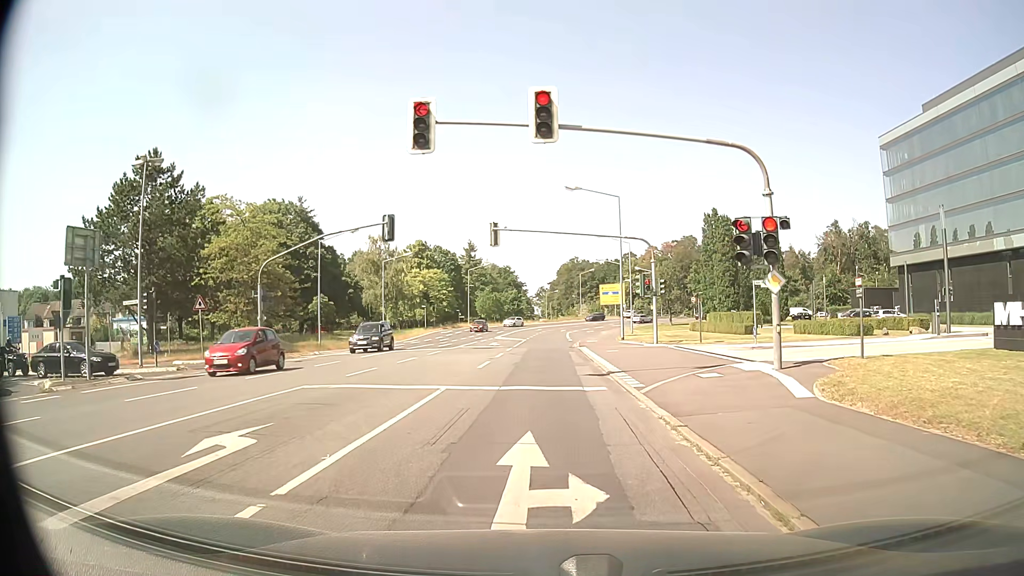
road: tertiary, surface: asphalt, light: Day
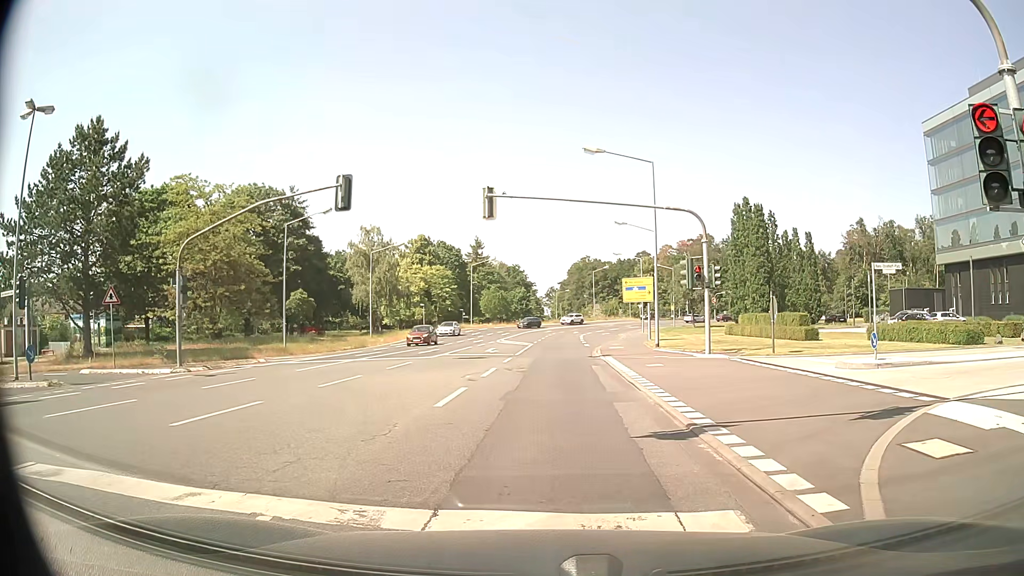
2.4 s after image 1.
(+0.1, +8.7) m; +1°
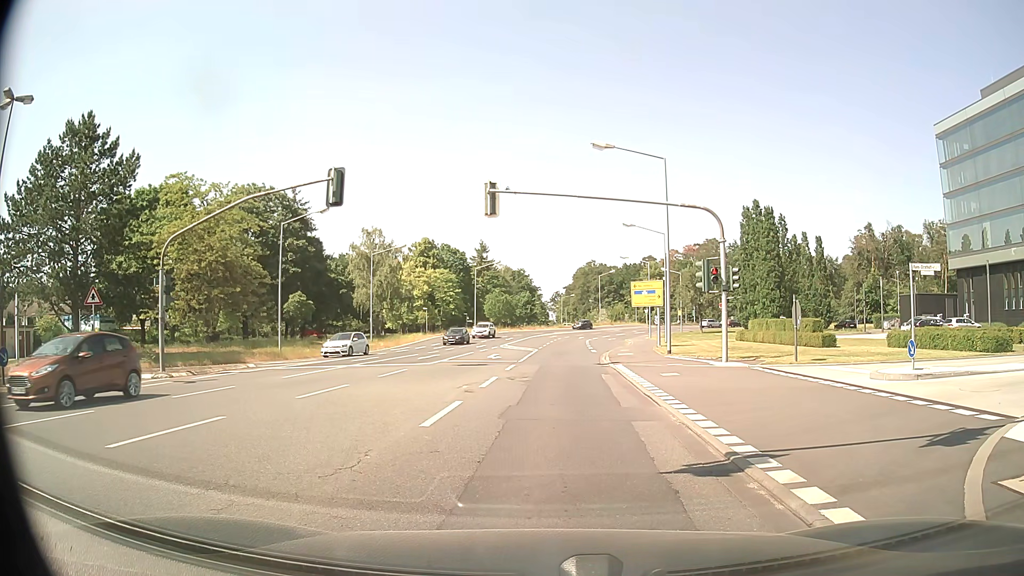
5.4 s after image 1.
(0.0, +1.6) m; -2°
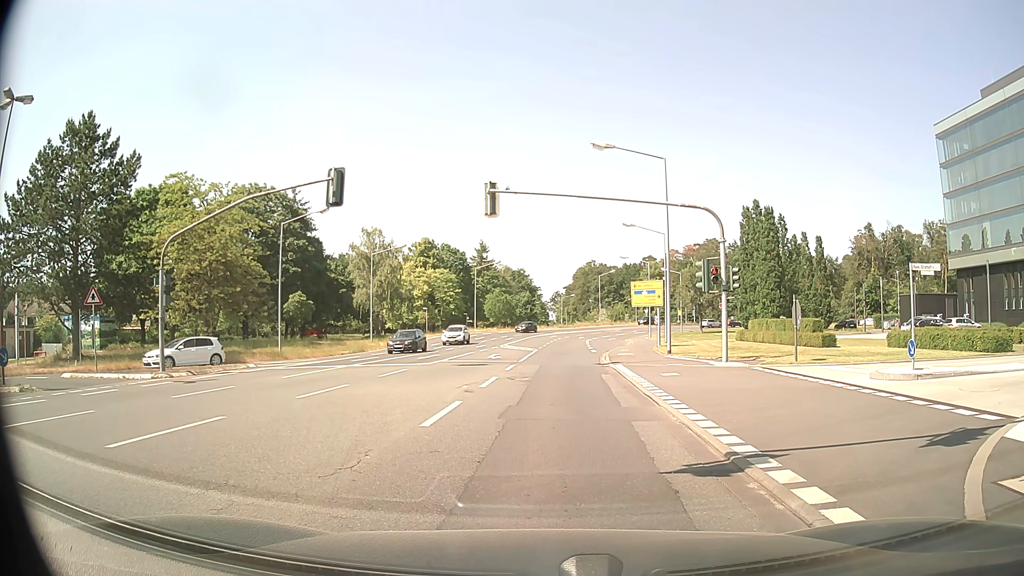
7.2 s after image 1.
(0.0, 0.0) m; 0°
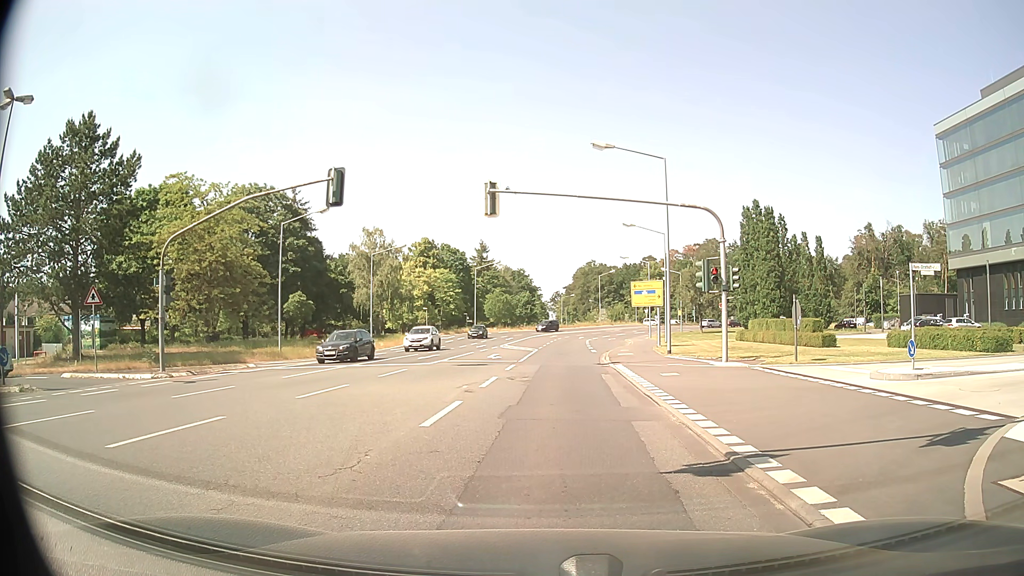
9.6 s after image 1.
(0.0, 0.0) m; 0°
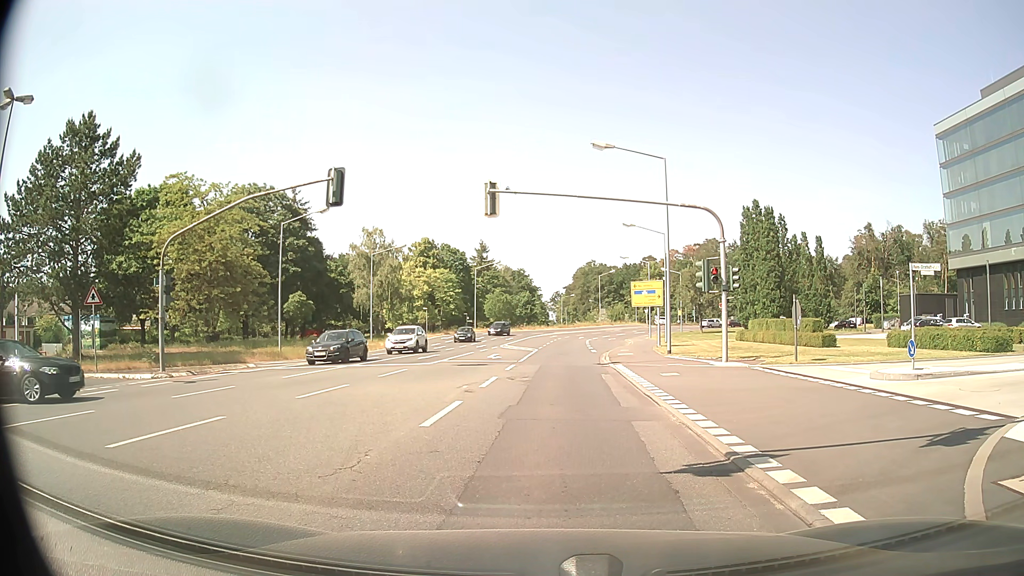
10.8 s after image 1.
(0.0, 0.0) m; 0°
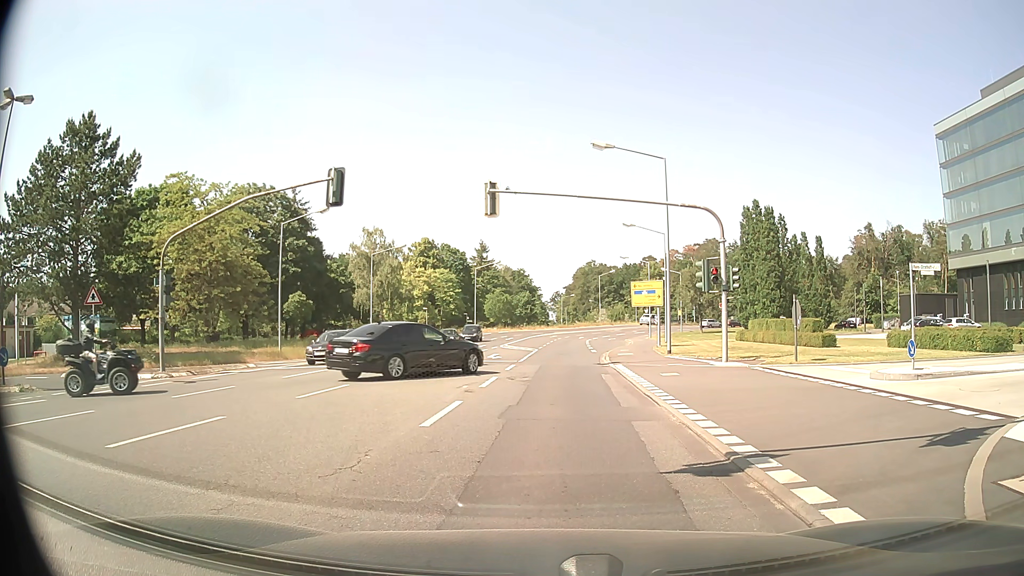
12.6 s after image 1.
(0.0, 0.0) m; 0°
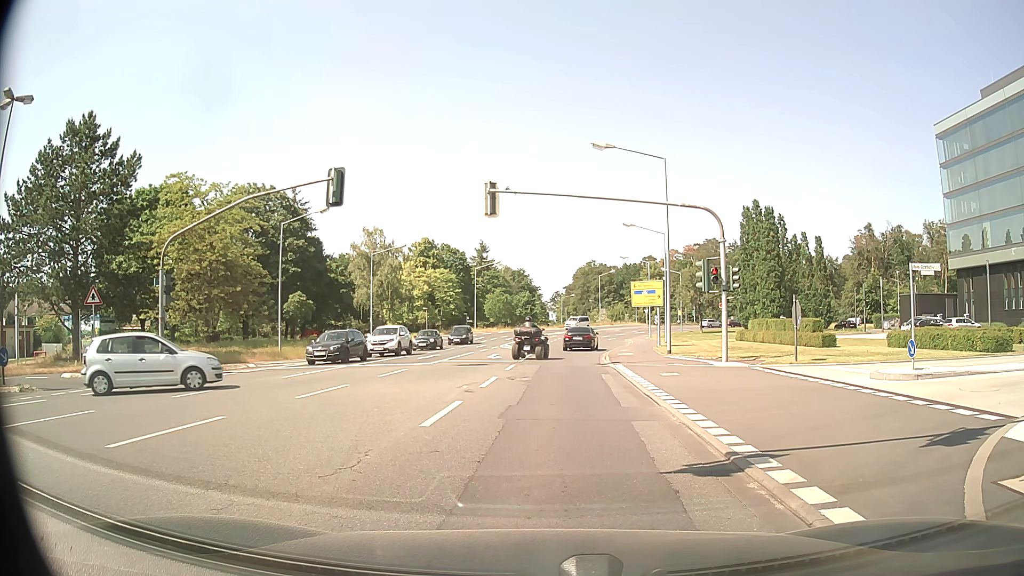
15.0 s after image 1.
(0.0, 0.0) m; 0°
(0, +10) (+1, +20) (+1, +30) (+2, +40) (+4, +50) (+6, +60) (+7, +70) (+8, +79) (+11, +89) (+16, +98) m
